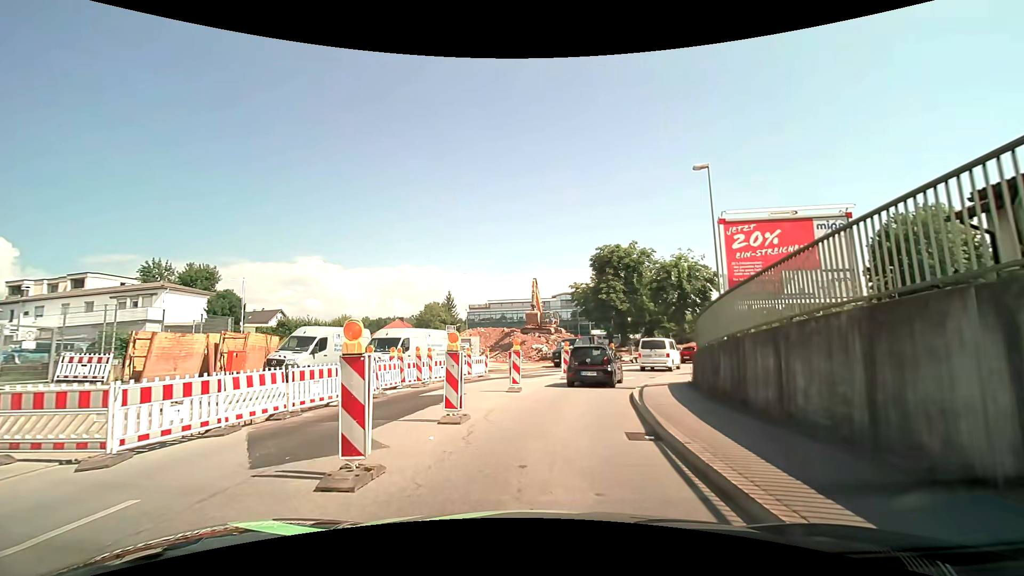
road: tertiary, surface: asphalt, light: Day
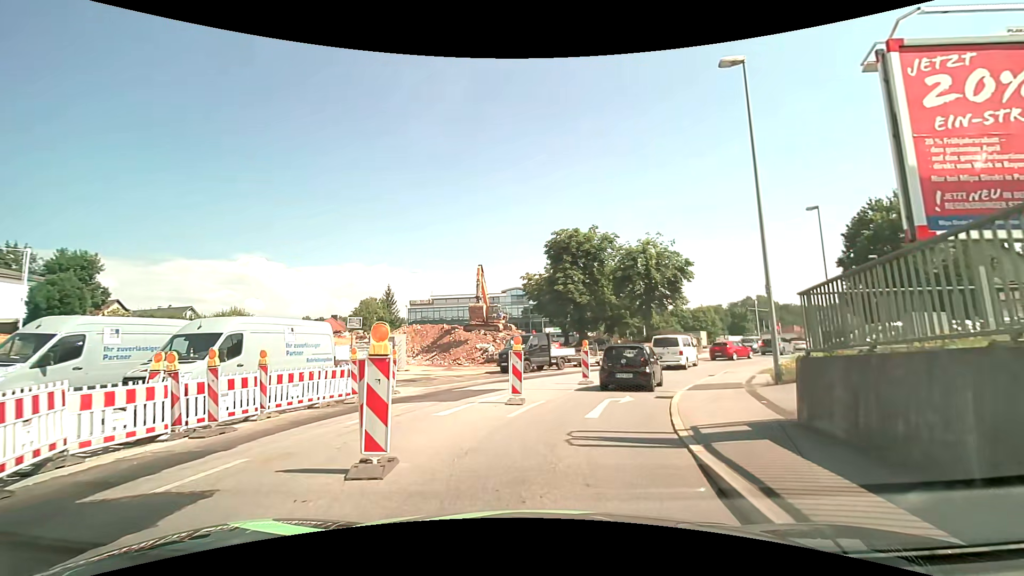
(+0.4, +10.0) m; +6°
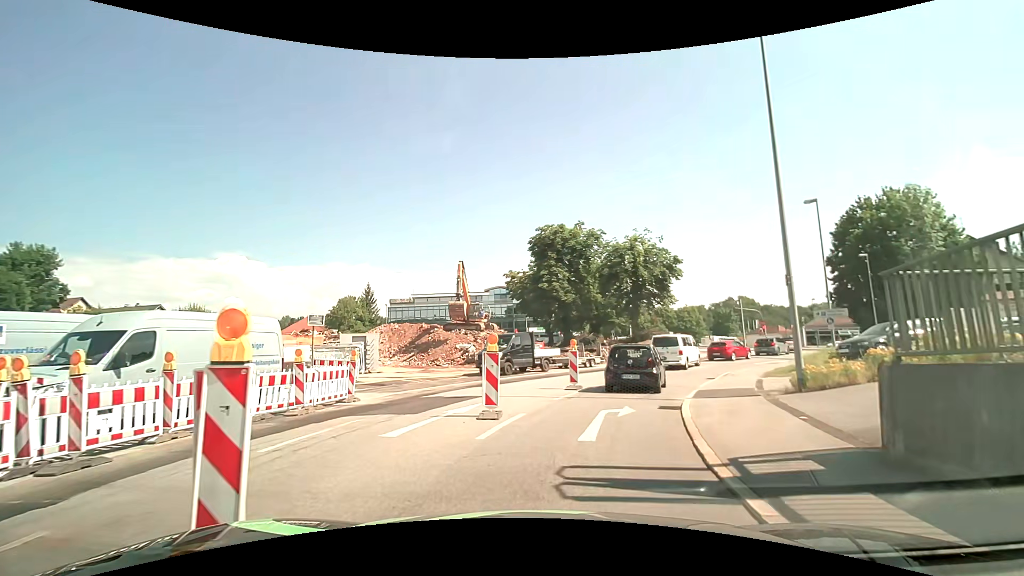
(0.0, +2.4) m; 0°
